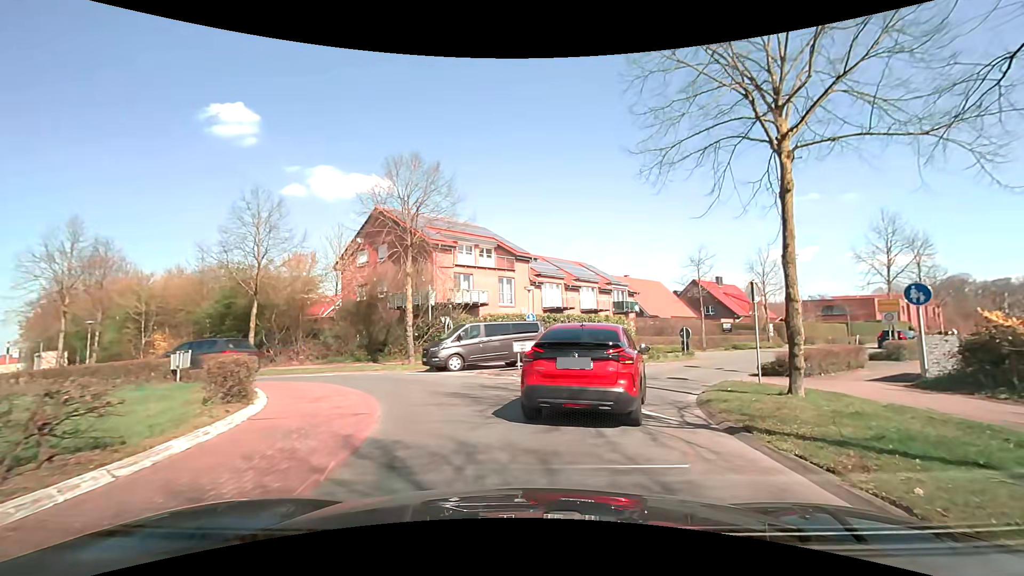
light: Day
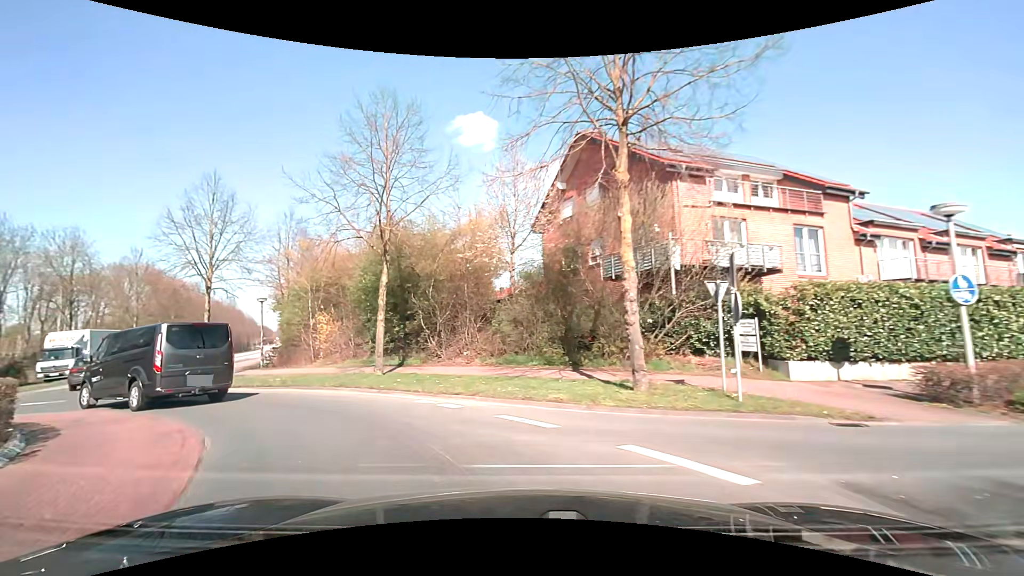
(-1.9, +14.2) m; -25°
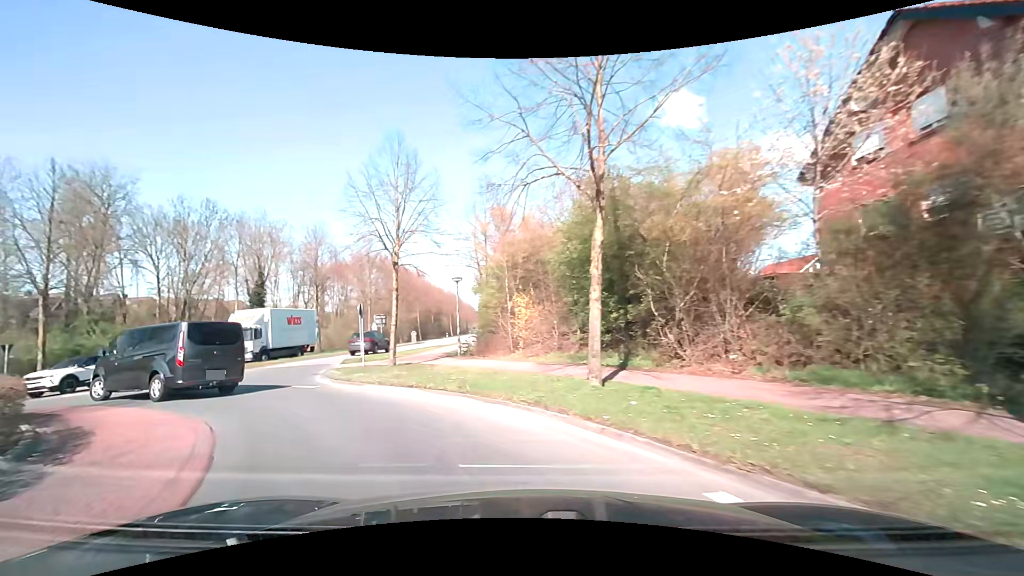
(-1.3, +6.6) m; -23°
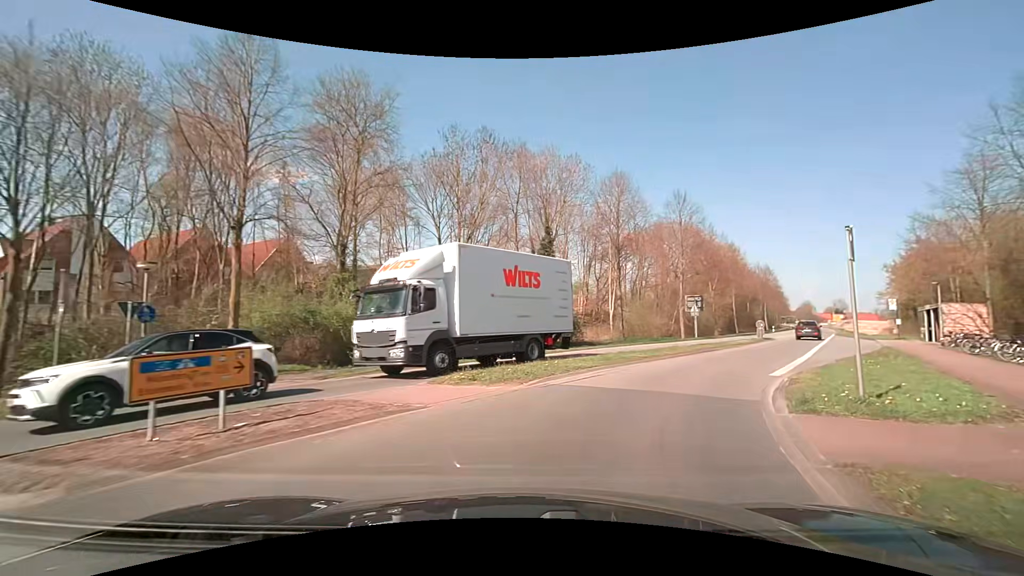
(-8.2, +17.4) m; -33°
(+2, +10) (+7, +19) (+12, +27) (+17, +35) (+23, +44) (+28, +52) (+34, +61) (+39, +69) (+44, +77) (+50, +86) m
